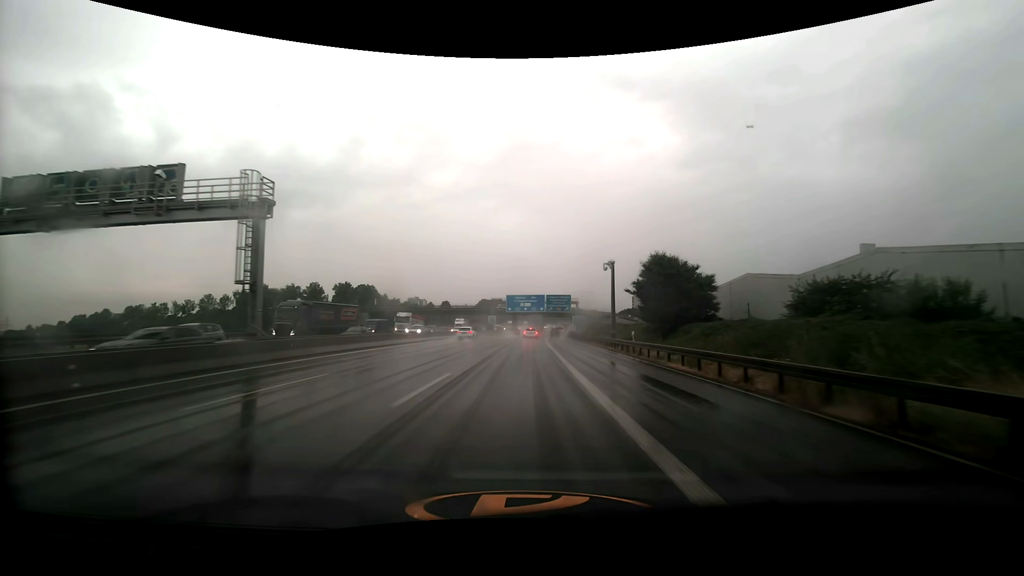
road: motorway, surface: asphalt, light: Day
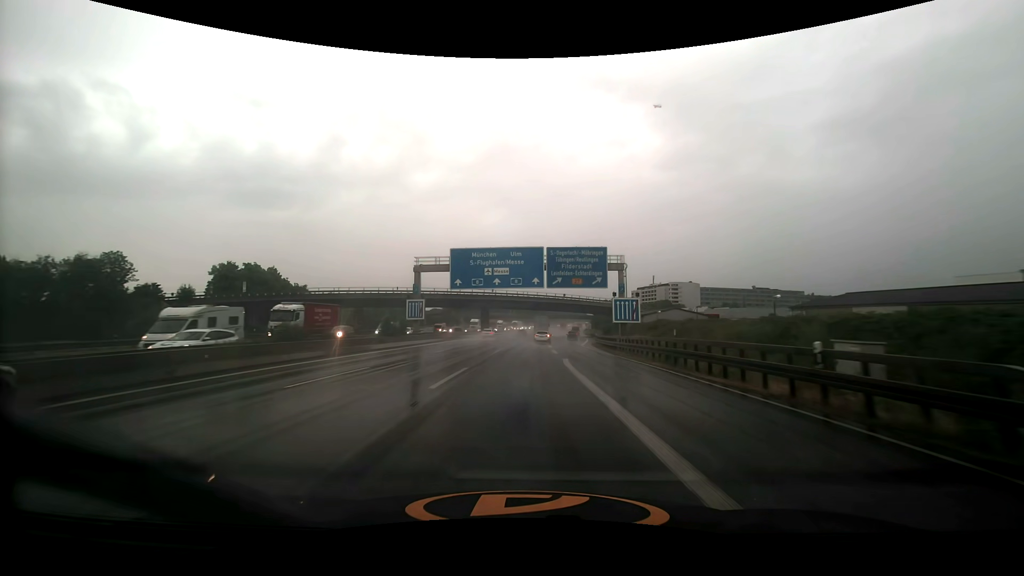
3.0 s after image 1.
(+1.1, +69.2) m; +2°
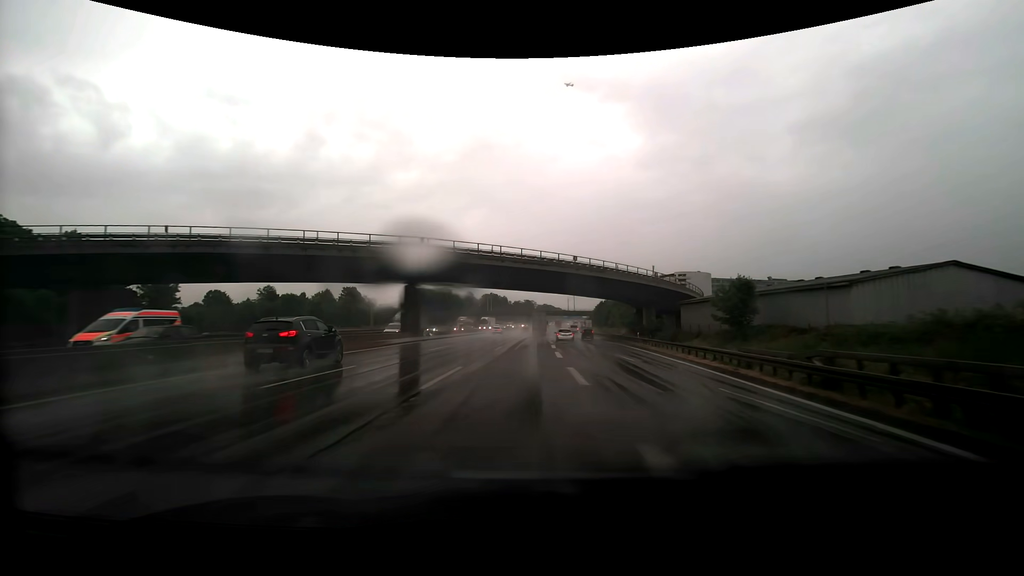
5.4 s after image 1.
(+0.9, +54.9) m; +2°
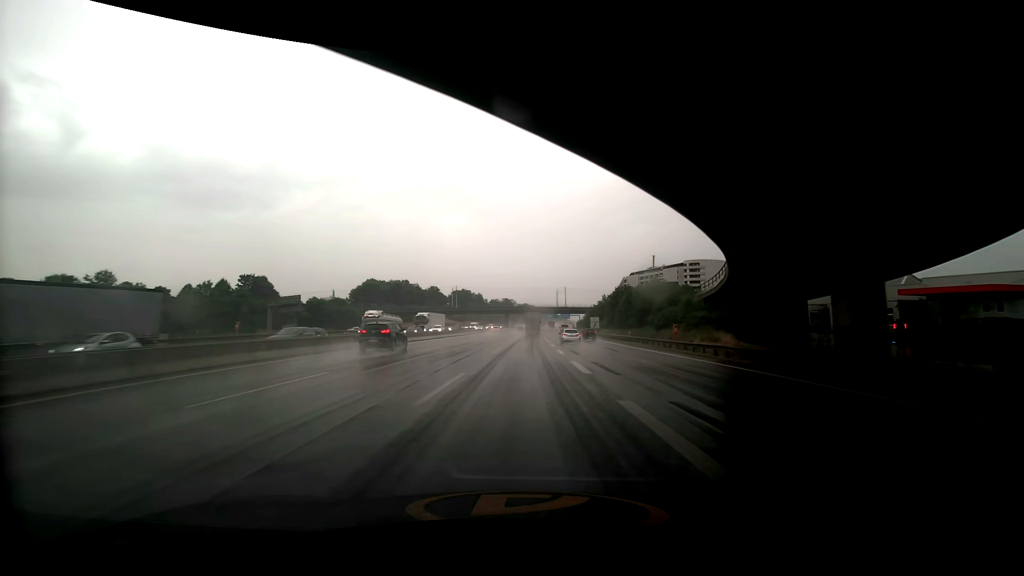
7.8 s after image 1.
(+0.7, +56.0) m; +2°
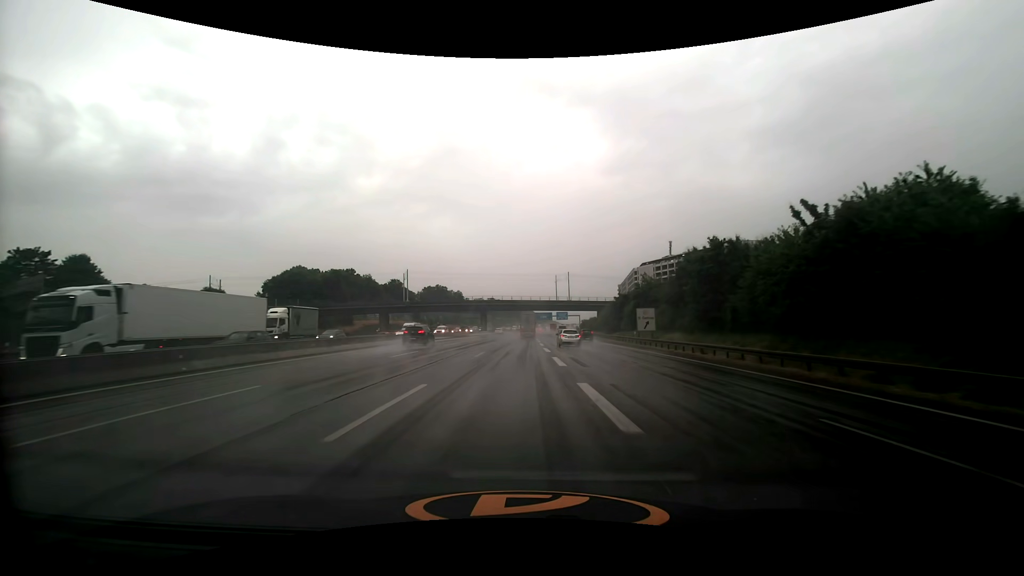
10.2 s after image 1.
(+1.0, +56.9) m; +1°
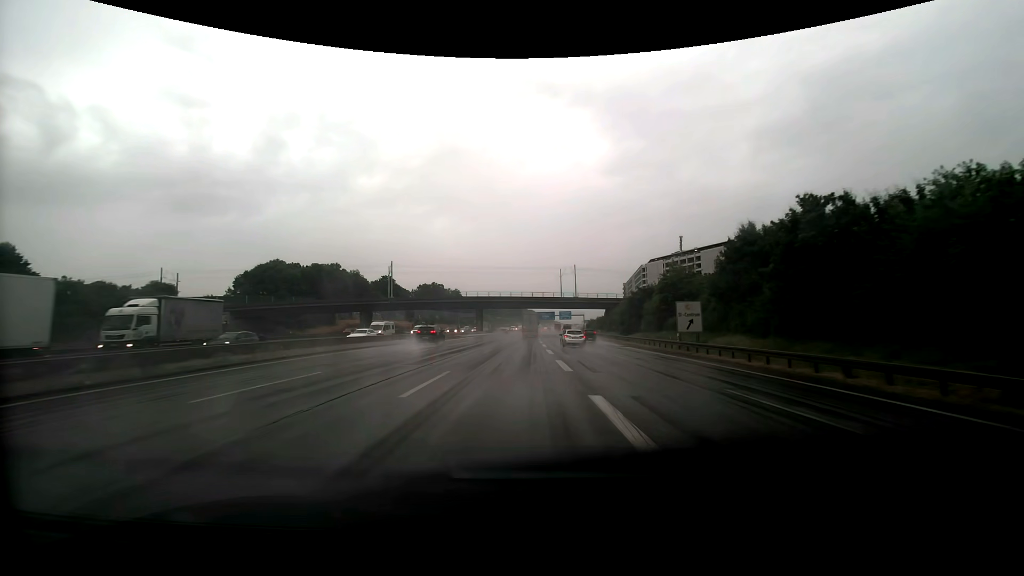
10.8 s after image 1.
(0.0, +14.3) m; 0°
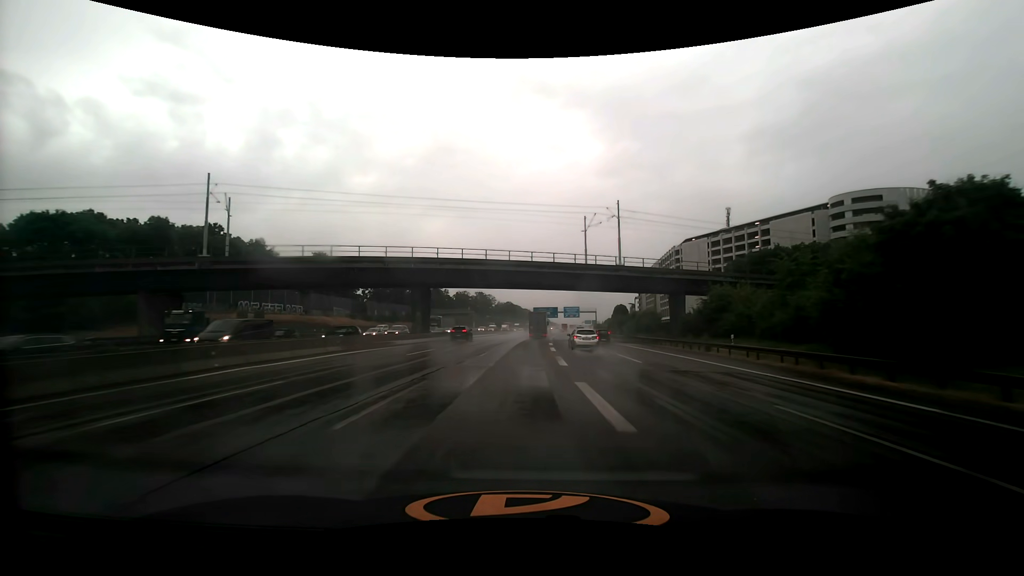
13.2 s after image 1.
(+0.3, +57.4) m; +1°
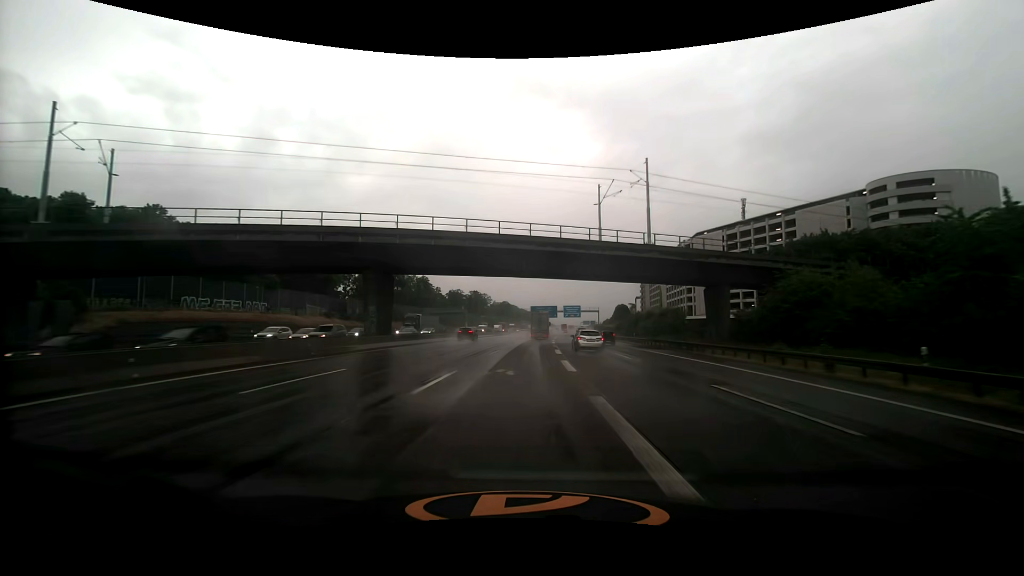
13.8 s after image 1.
(0.0, +14.4) m; 0°
(0, +10) (0, +20) (0, +30) (+1, +40) (+1, +50) (+1, +60) (+2, +70) (+2, +80) (+3, +90) (+4, +100) m
